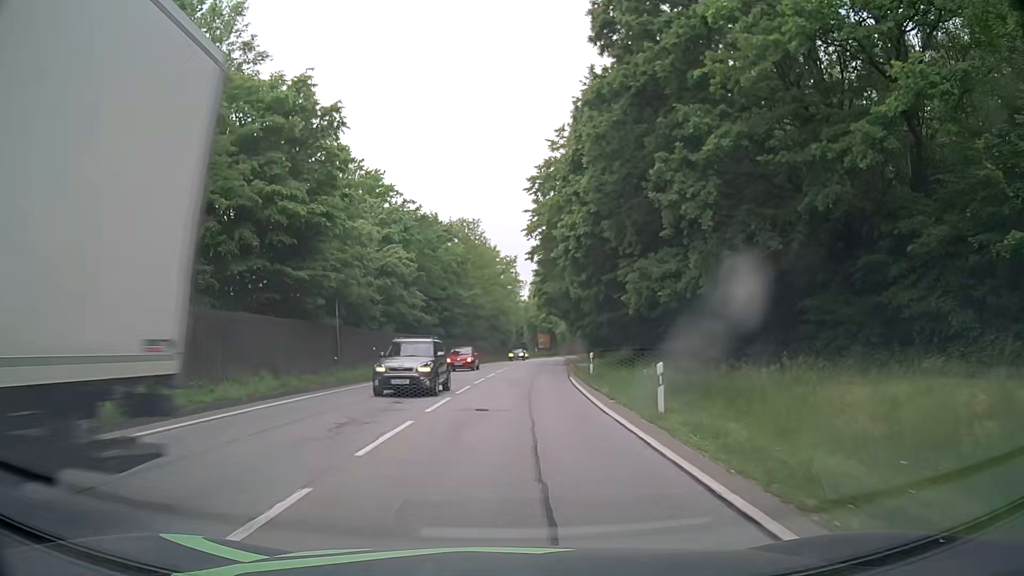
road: primary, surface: asphalt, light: Day
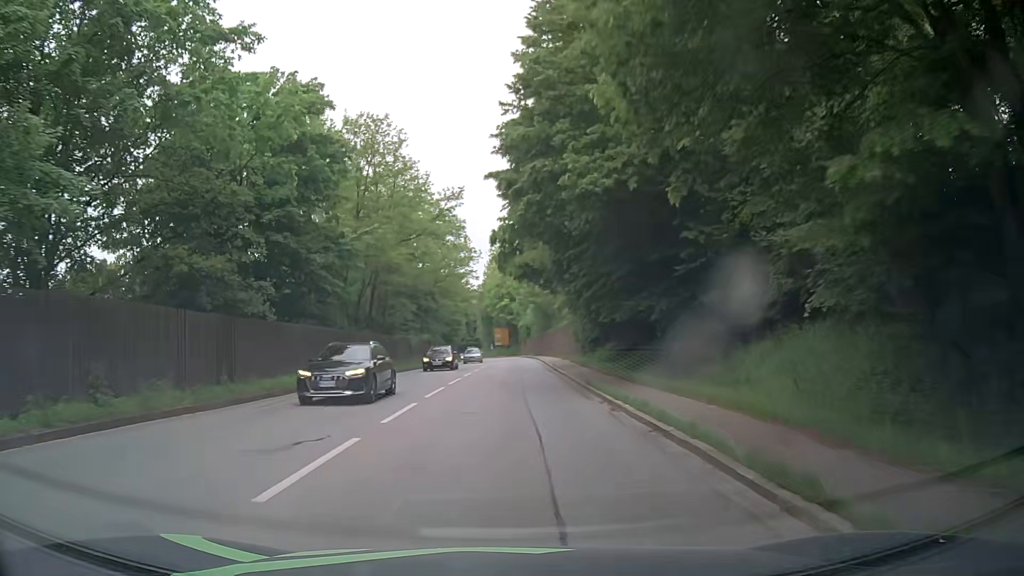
(+1.0, +32.6) m; +4°
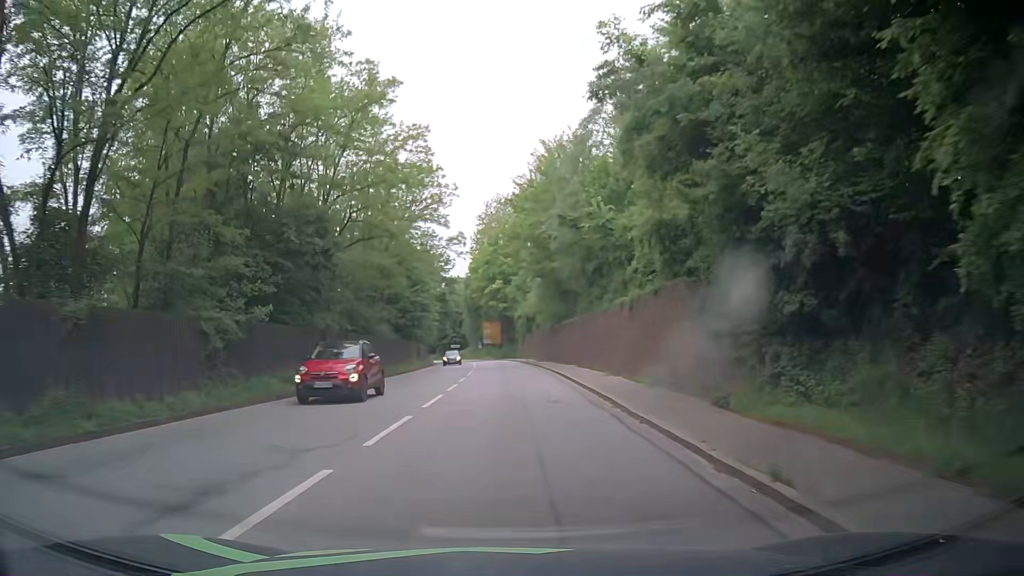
(0.0, +32.5) m; +2°
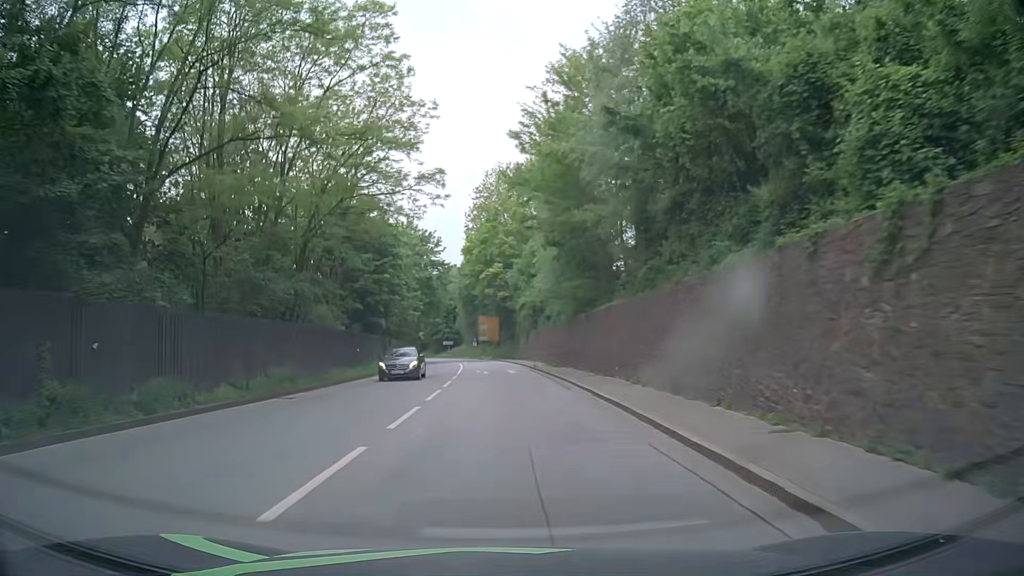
(-0.3, +16.2) m; -2°
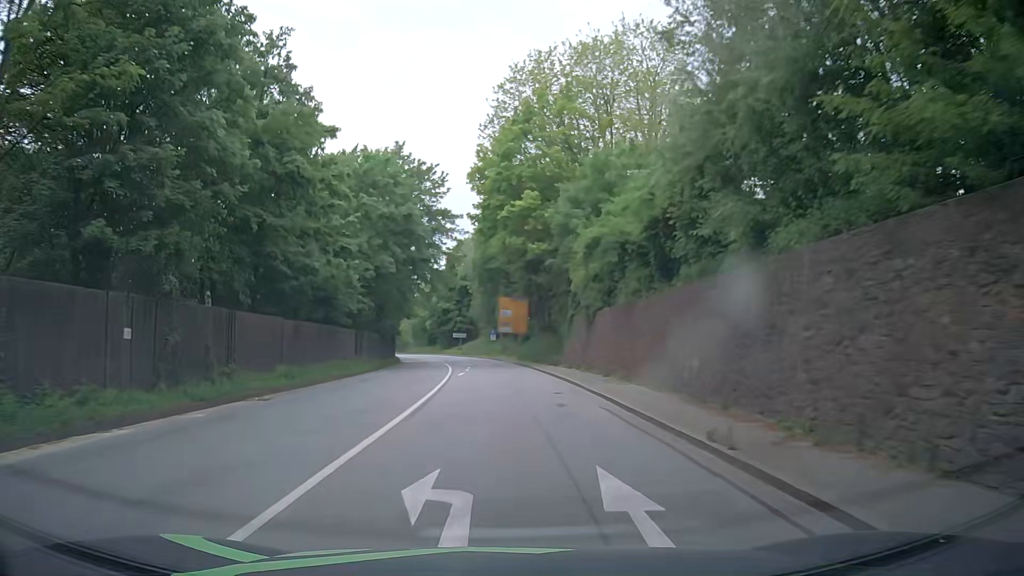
(-0.1, +32.5) m; -1°
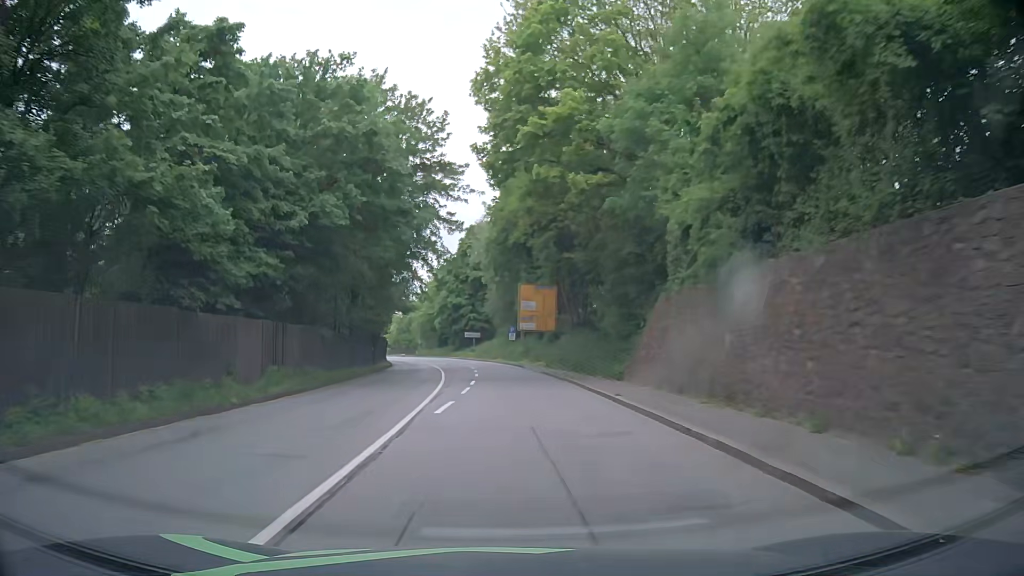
(-0.2, +16.3) m; 0°
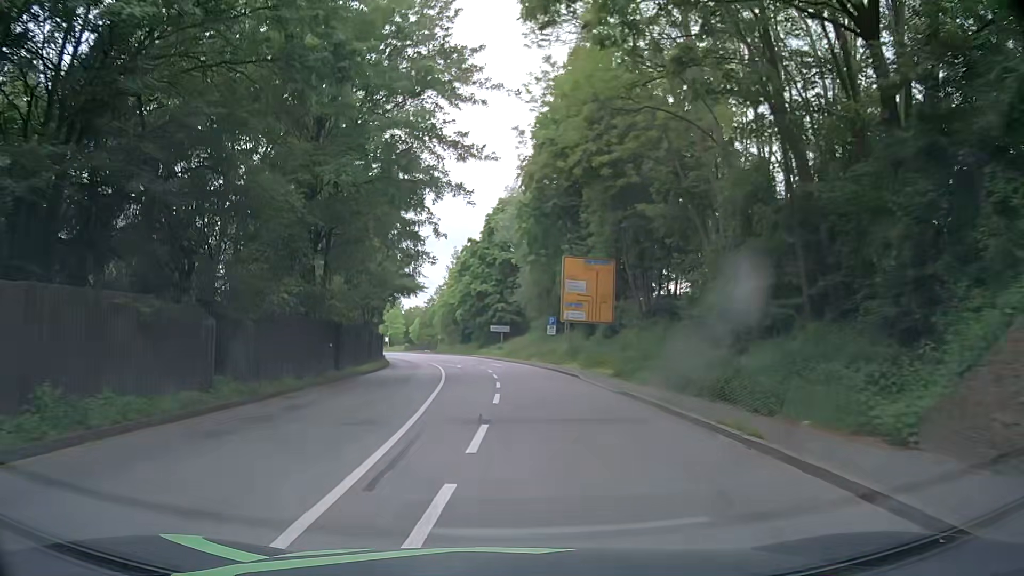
(-0.8, +16.3) m; -4°
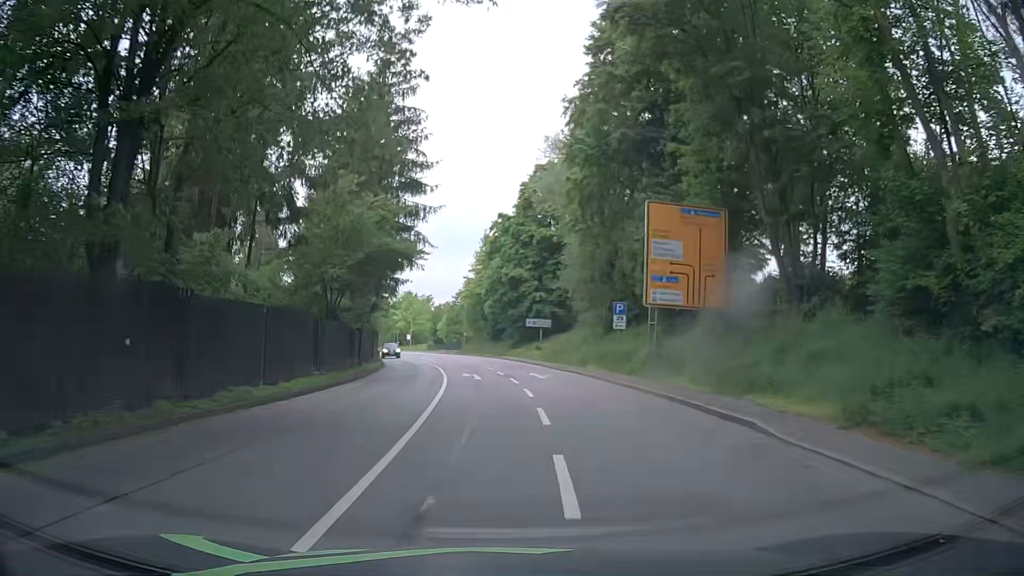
(-0.4, +16.2) m; -4°
(0, +10) (0, +20) (-1, +30) (-2, +40) (-4, +50) (-5, +60) (-8, +69) (-10, +79) (-13, +89) (-16, +98) m
